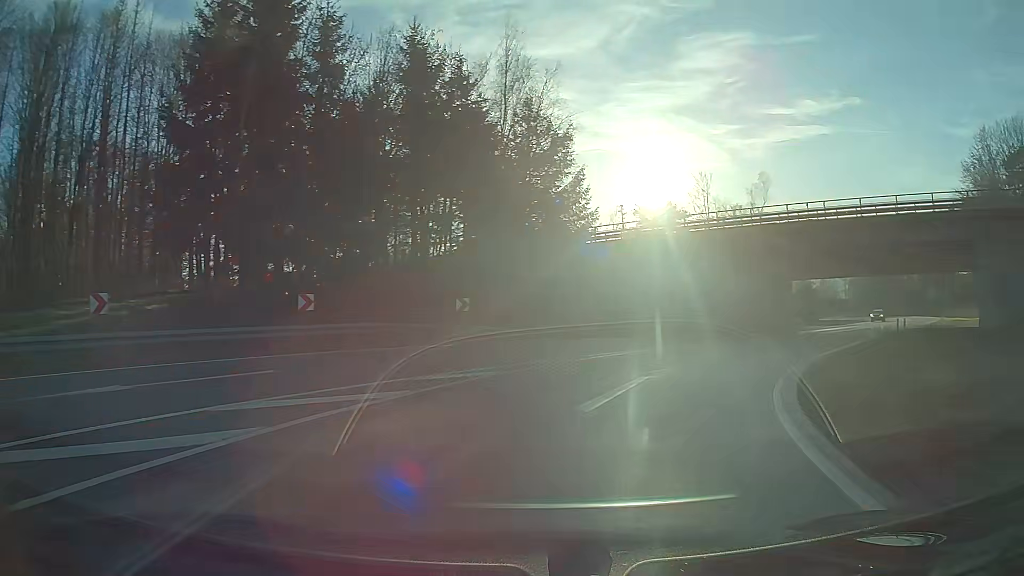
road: motorway_link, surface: asphalt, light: Day
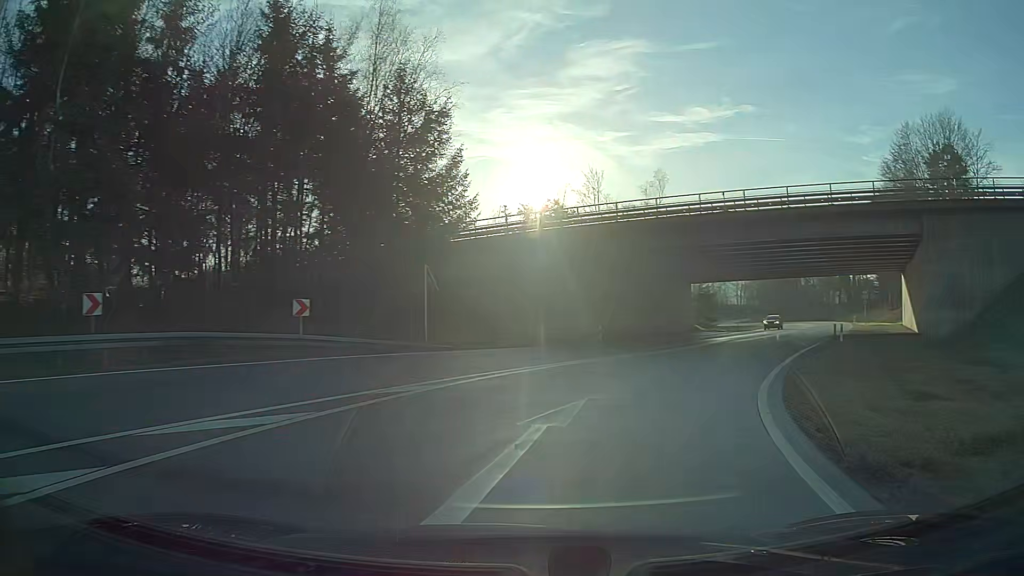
(+0.5, +6.0) m; +10°
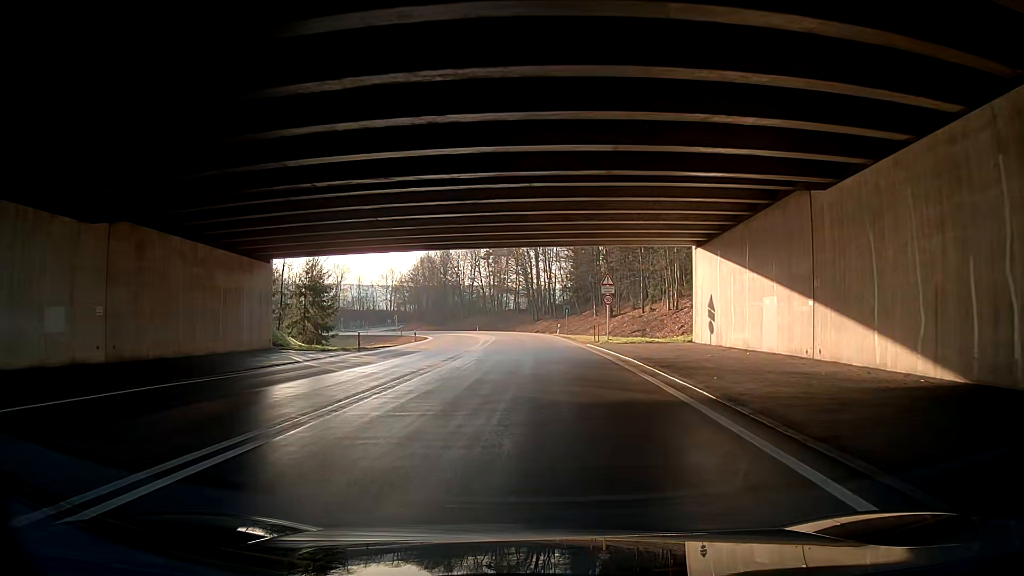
(+10.2, +32.4) m; +25°
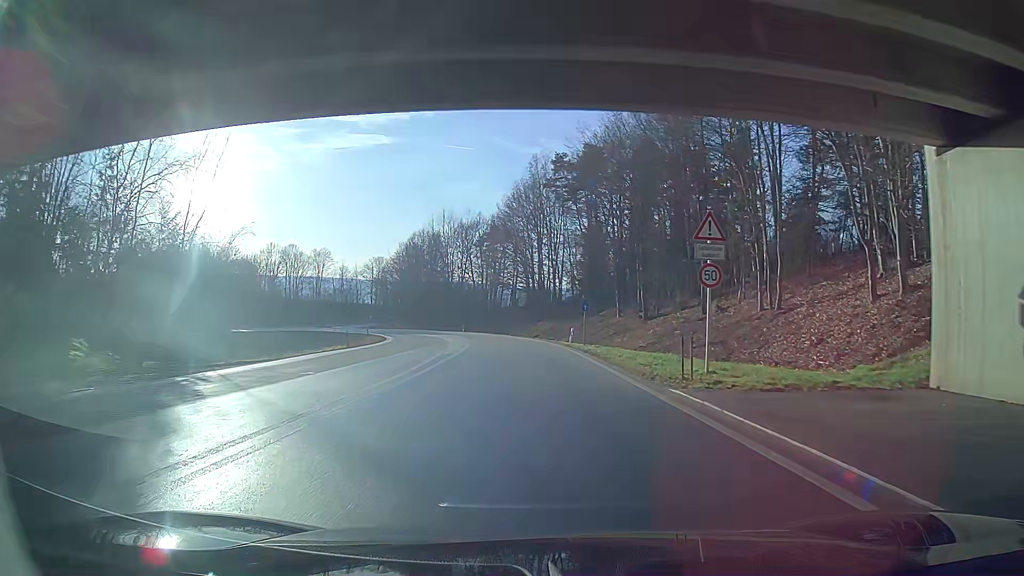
(+0.9, +22.9) m; +3°
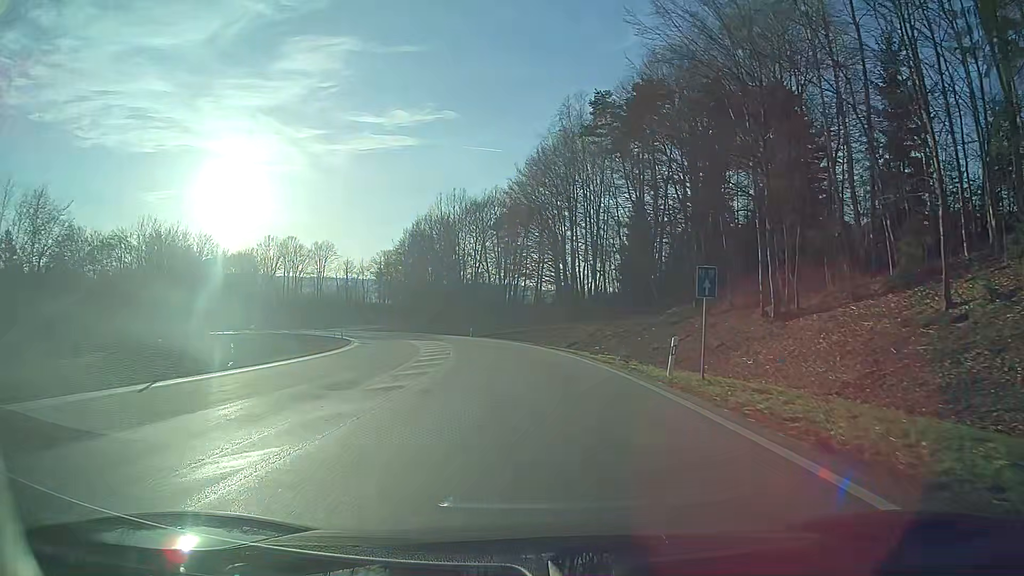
(-1.8, +23.5) m; -5°
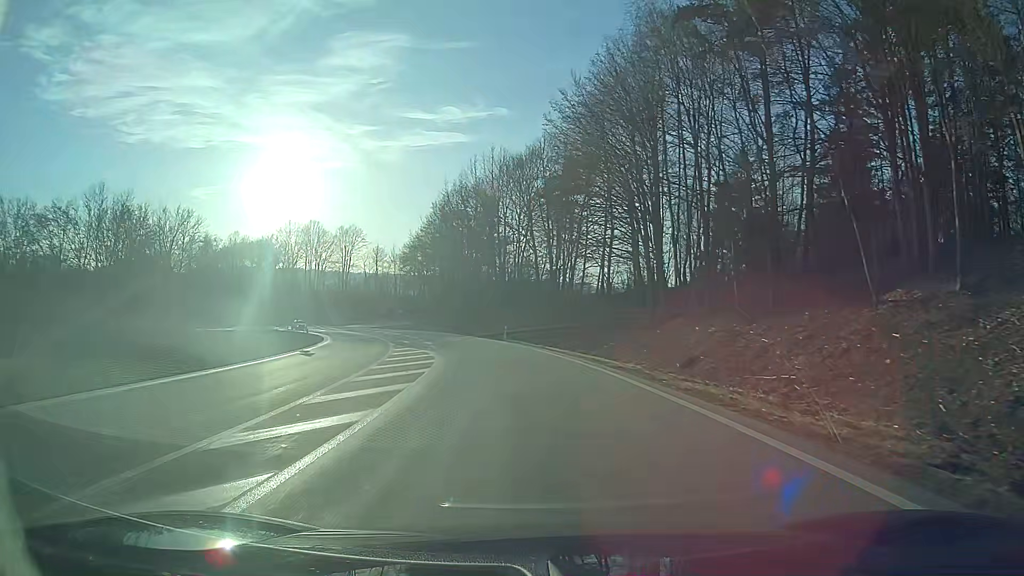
(-0.7, +23.9) m; -4°
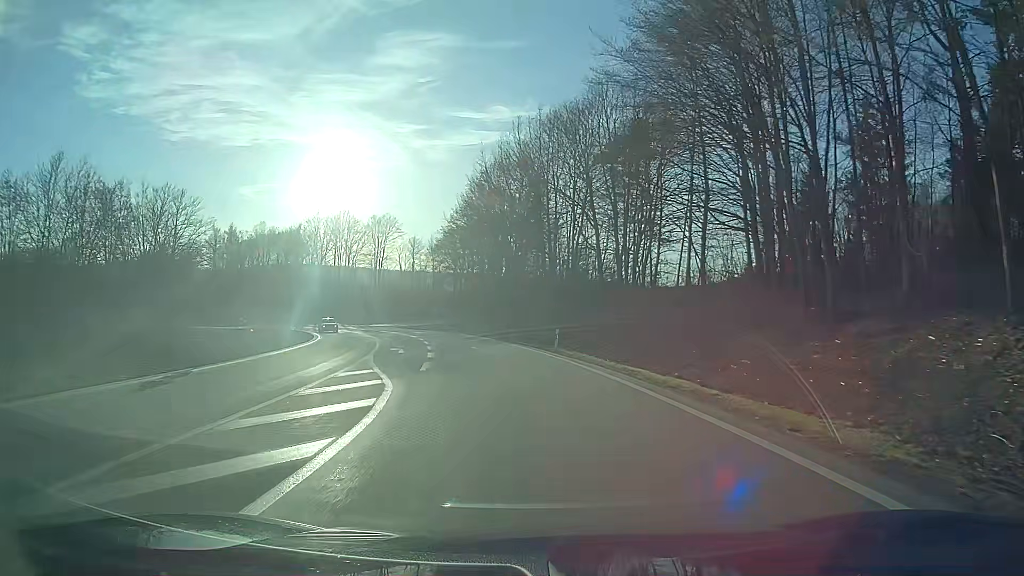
(-0.6, +16.2) m; -4°
(0, +10) (-1, +20) (-2, +30) (-4, +40) (-6, +49) (-9, +59) (-13, +68) (-16, +78) (-19, +87) (-20, +97) m
